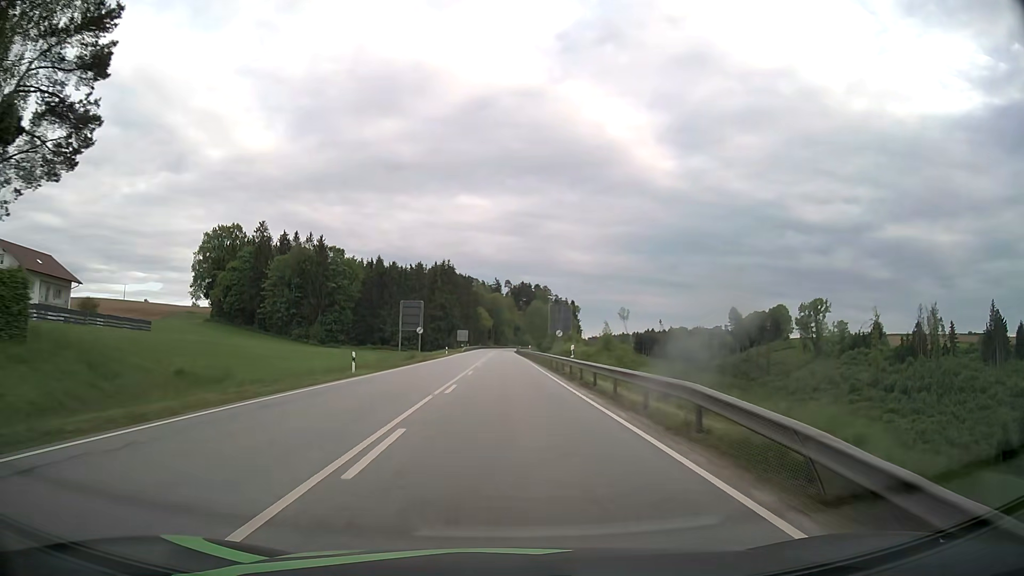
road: primary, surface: asphalt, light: Day
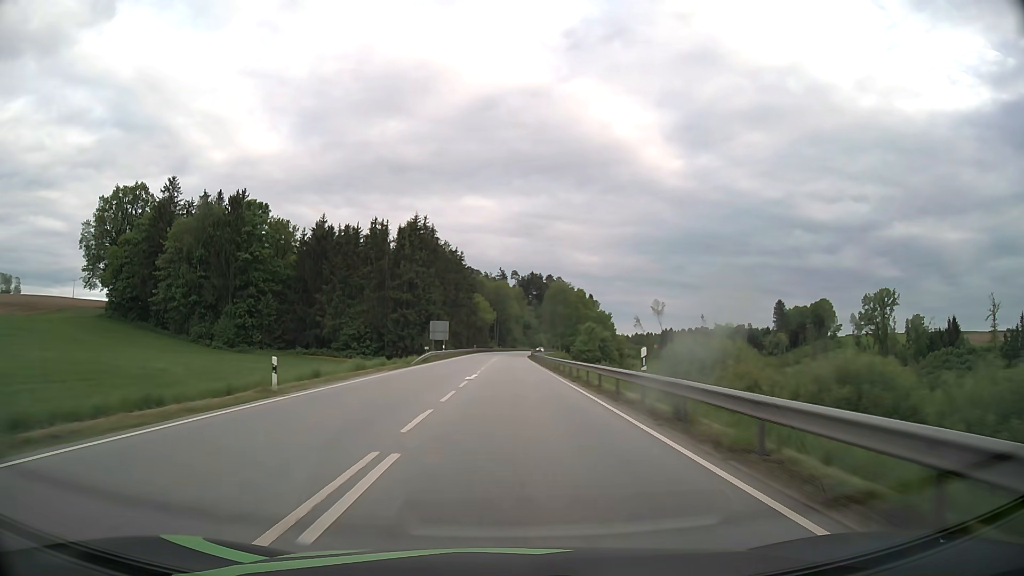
(-0.3, +62.5) m; 0°
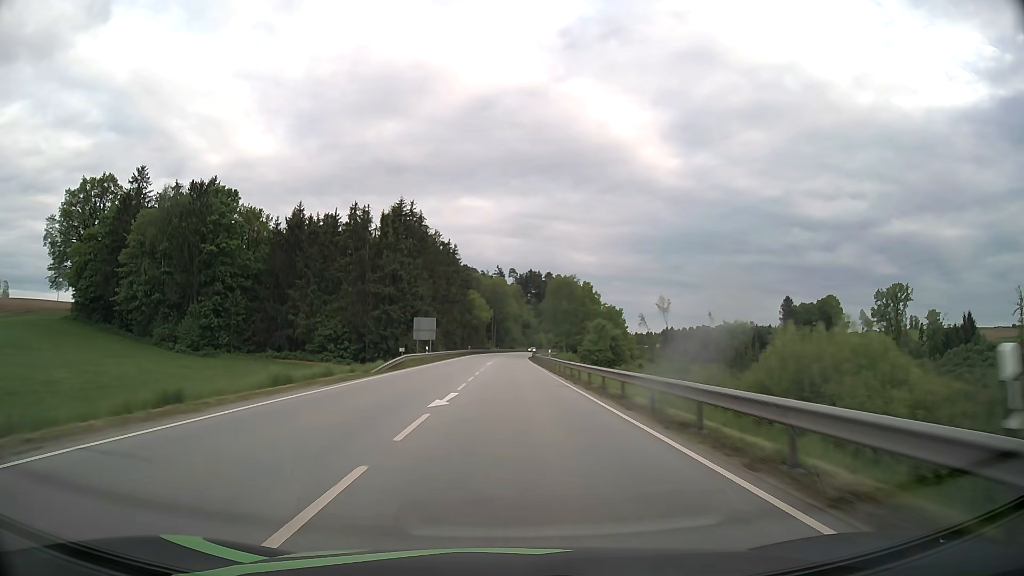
(0.0, +13.0) m; 0°
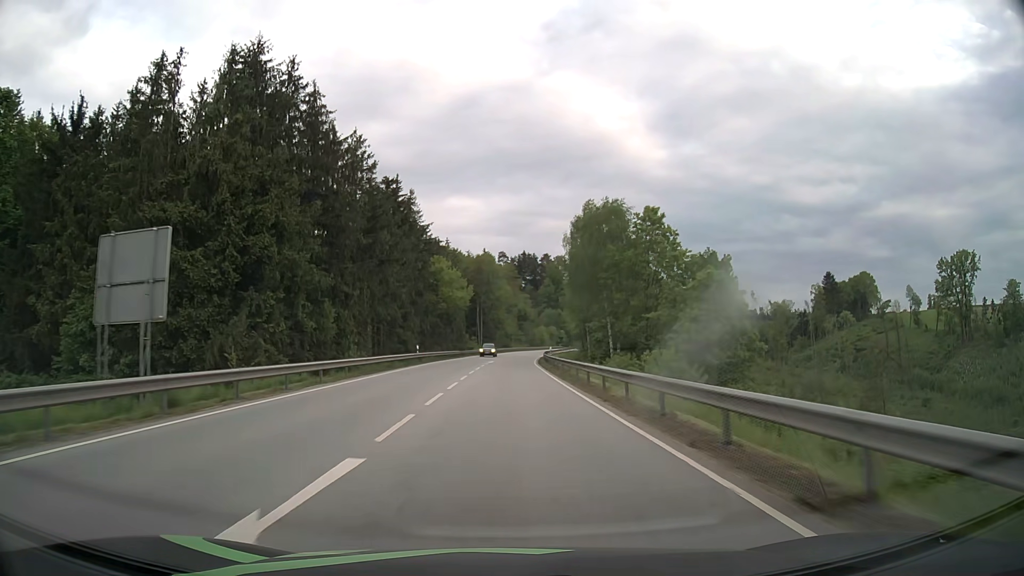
(+0.4, +54.8) m; +1°
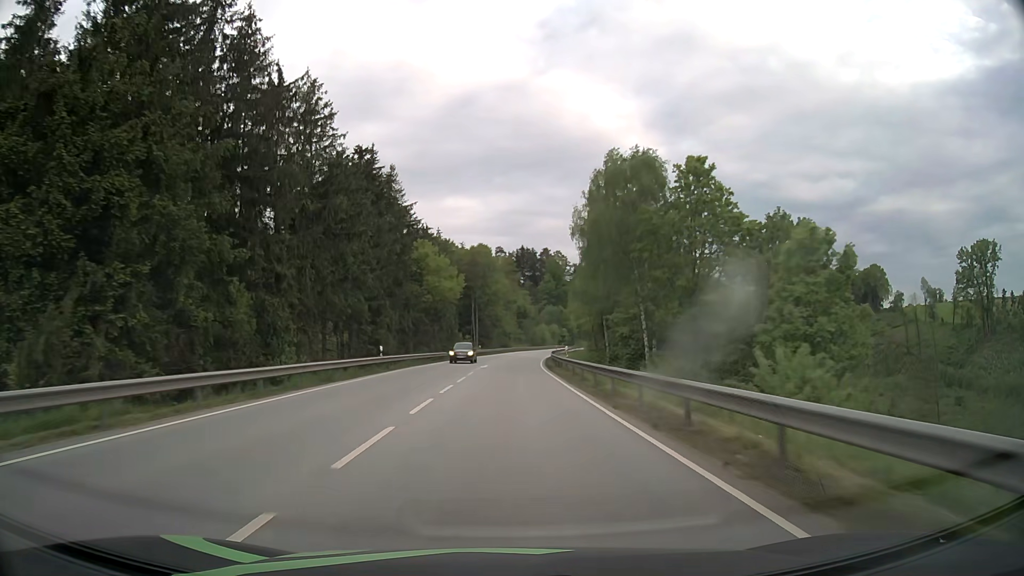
(0.0, +14.3) m; 0°
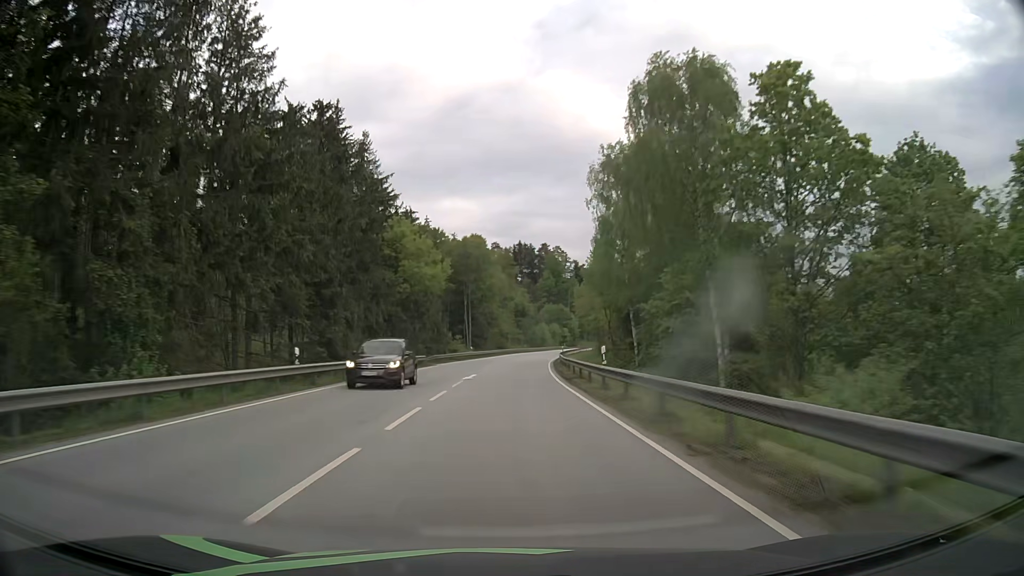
(0.0, +14.6) m; 0°
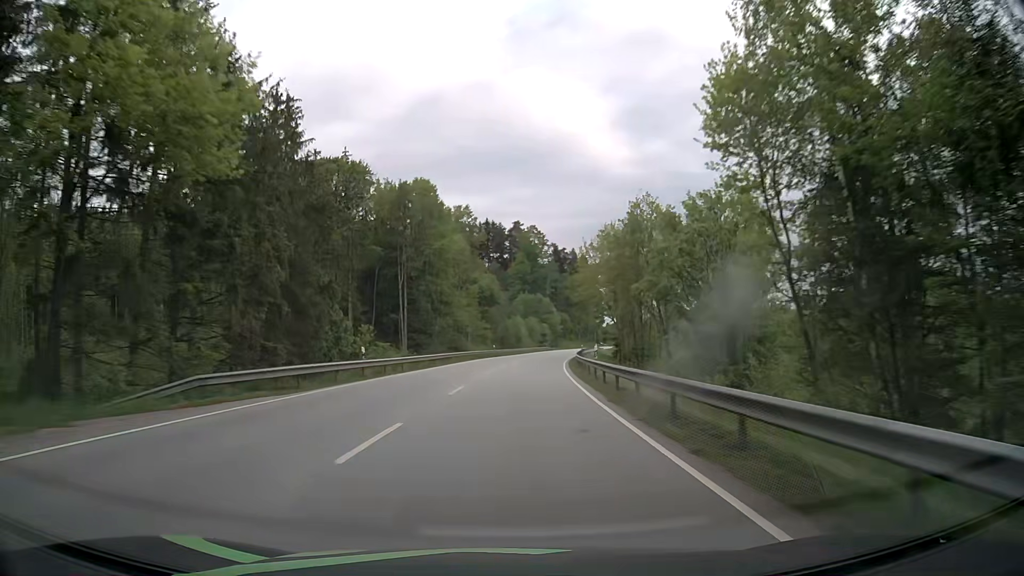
(+0.9, +45.0) m; +2°
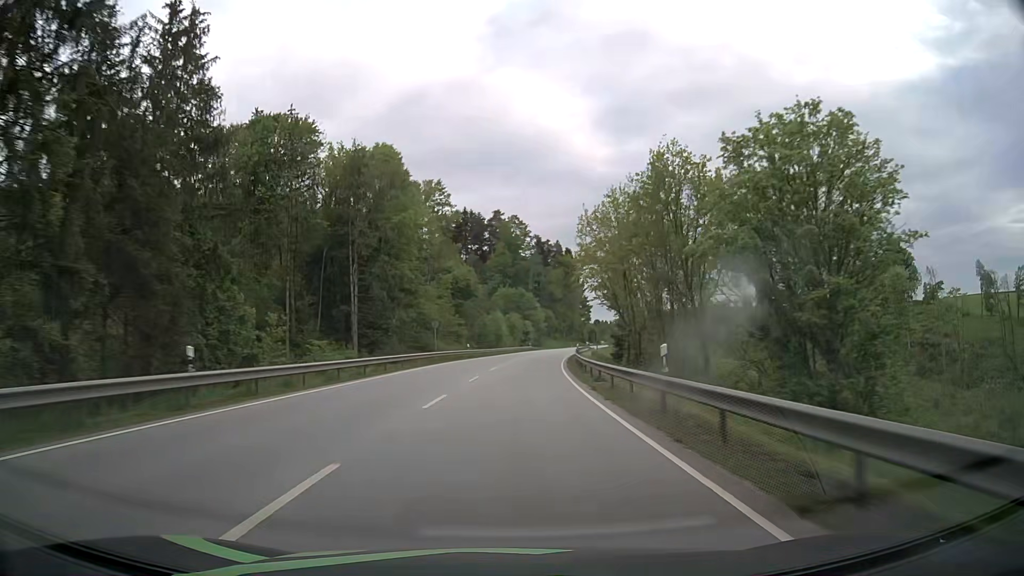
(+0.4, +15.2) m; +3°
(0, +10) (0, +20) (+1, +30) (+1, +40) (+2, +50) (+3, +60) (+4, +70) (+5, +80) (+6, +90) (+8, +100) m
